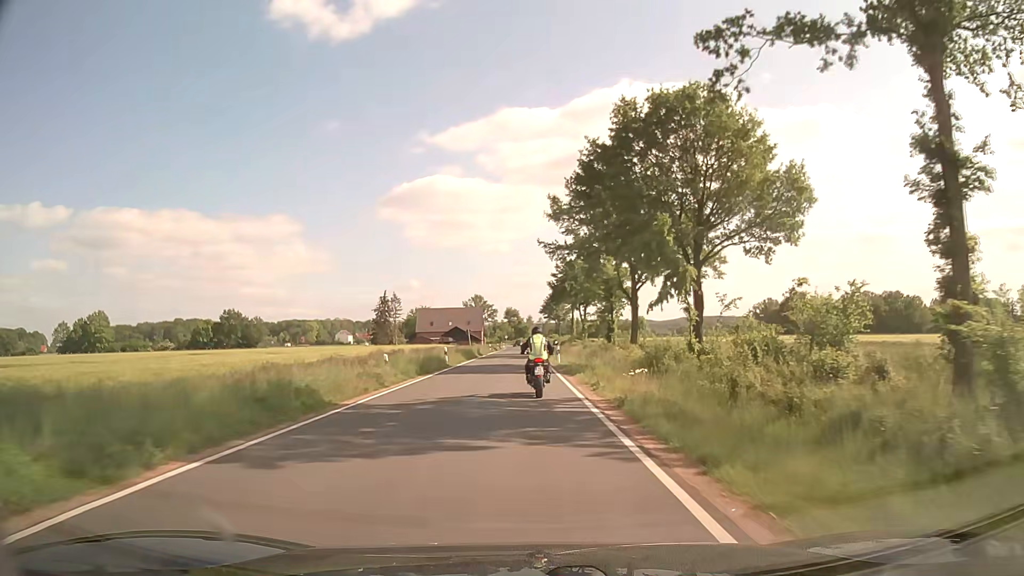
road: secondary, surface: asphalt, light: Day
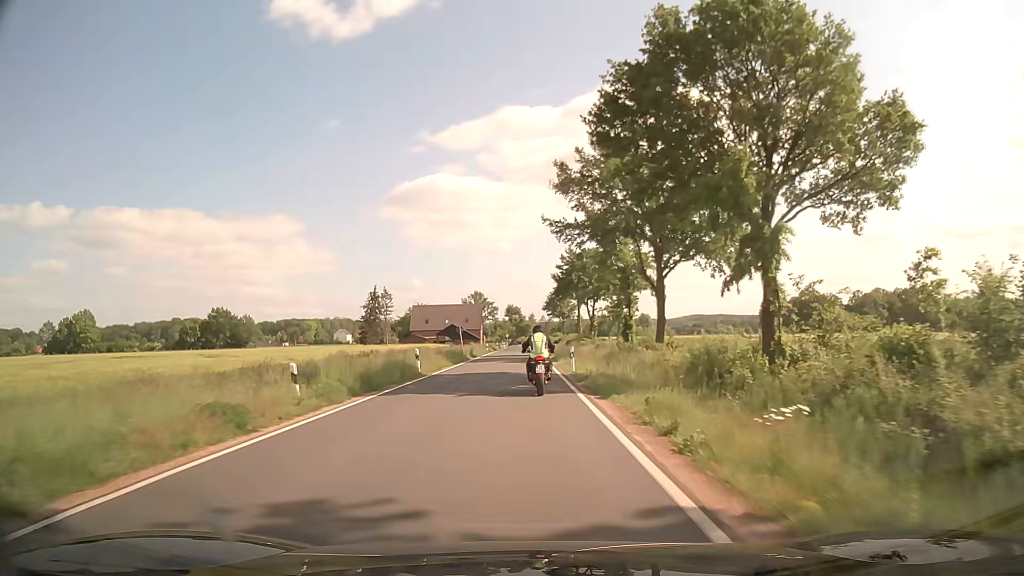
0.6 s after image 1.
(0.0, +10.5) m; 0°
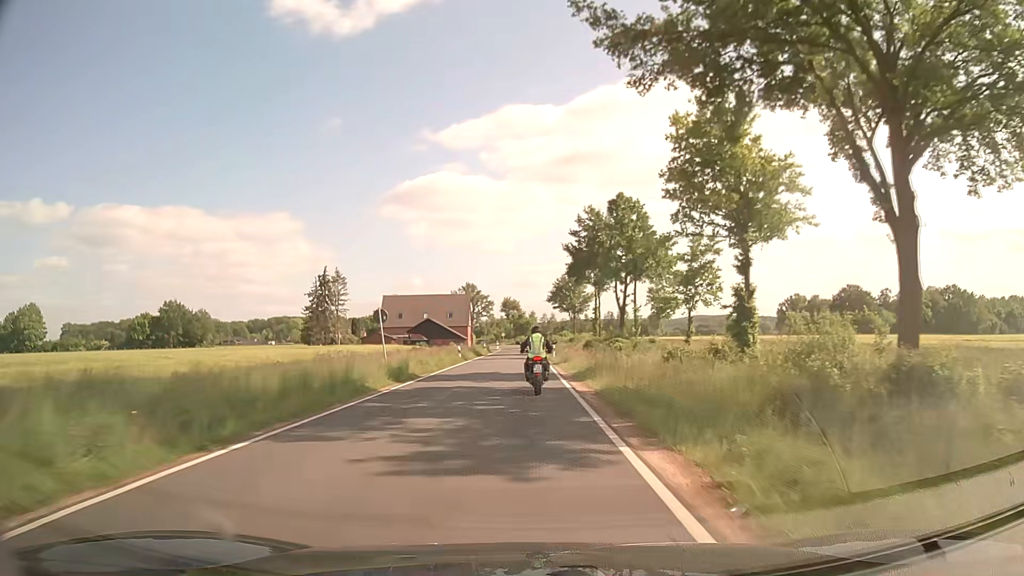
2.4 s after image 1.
(-0.1, +31.6) m; 0°
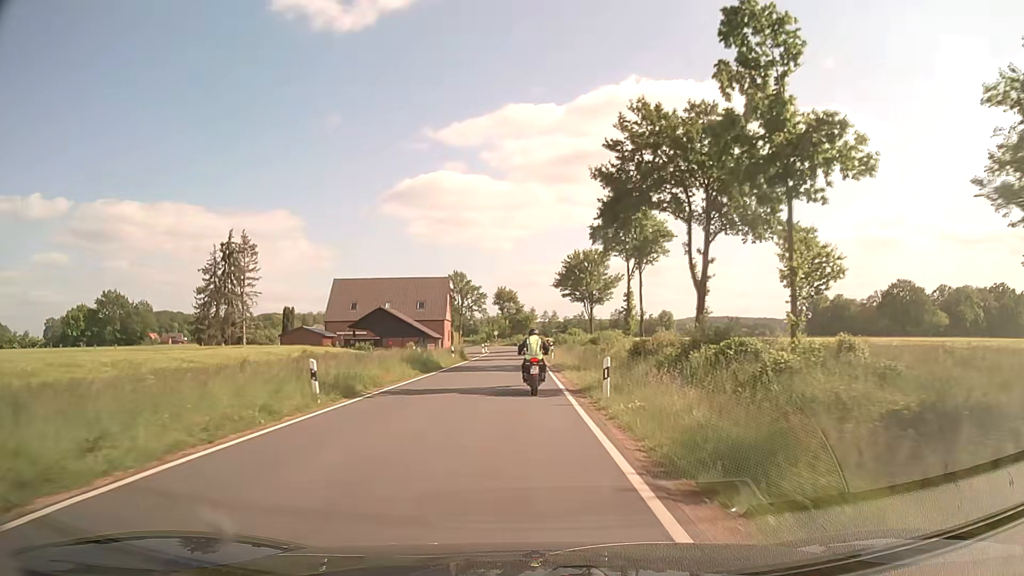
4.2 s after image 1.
(0.0, +31.2) m; 0°
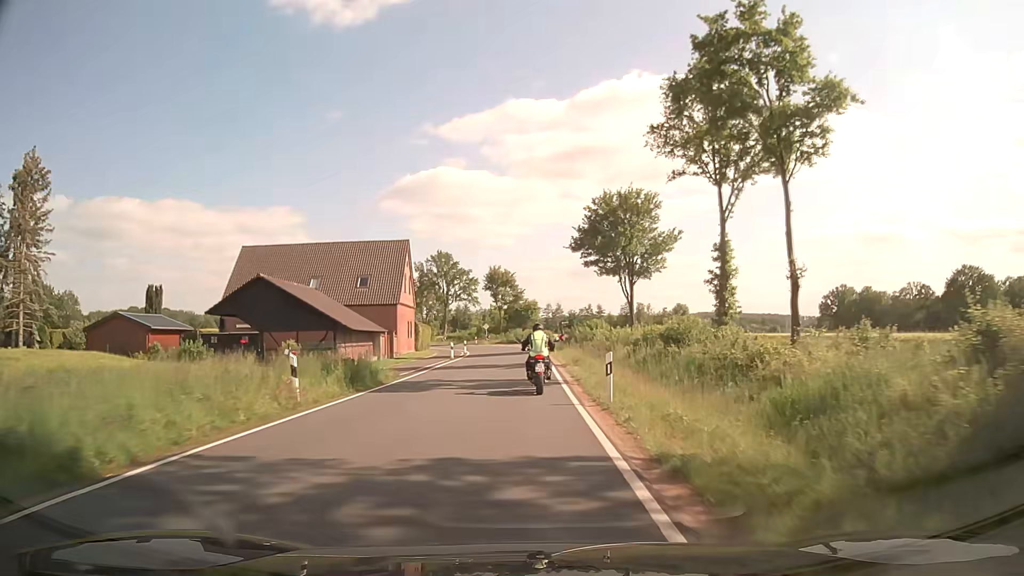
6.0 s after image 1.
(+0.1, +30.7) m; 0°
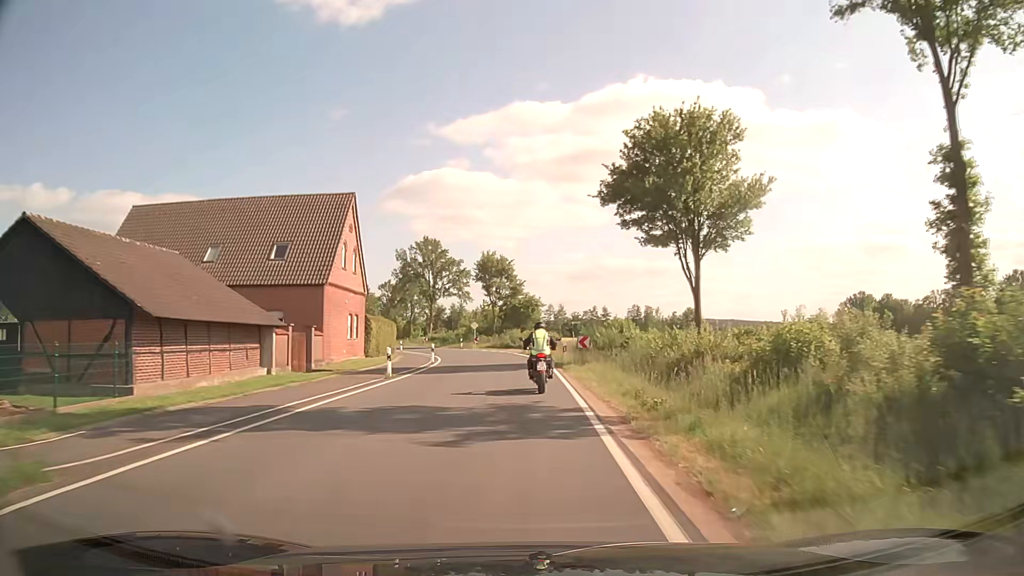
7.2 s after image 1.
(-0.1, +19.4) m; -1°
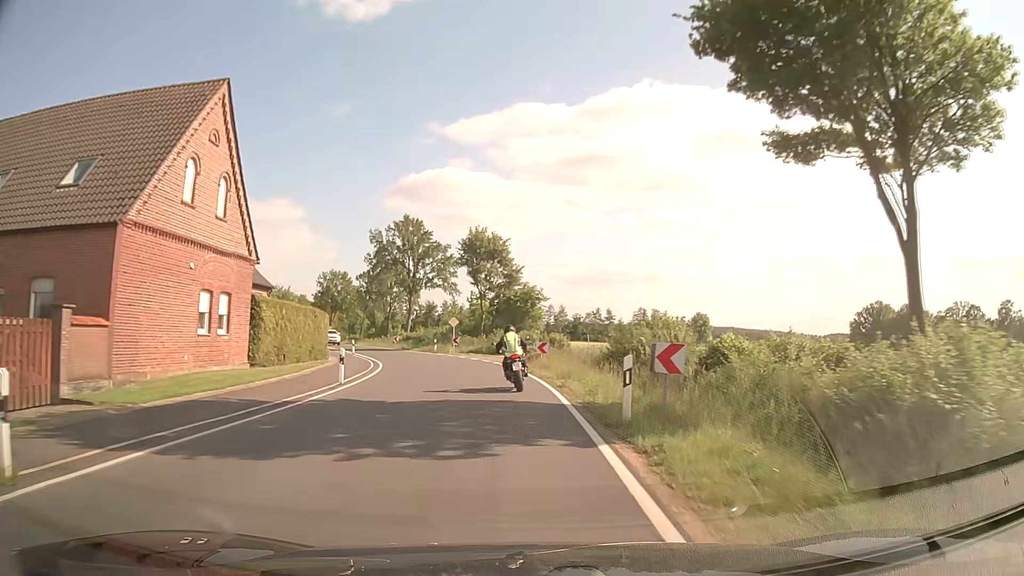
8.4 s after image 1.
(+0.1, +18.4) m; 0°
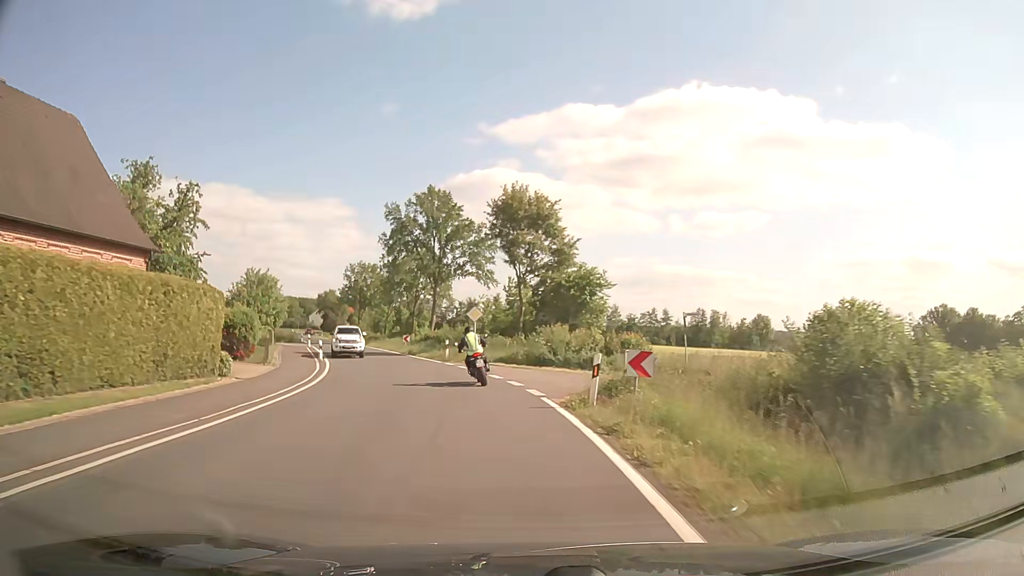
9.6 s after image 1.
(-0.3, +18.1) m; -3°
(0, +10) (-2, +20) (-4, +30) (-7, +39) (-11, +48) (-14, +58) (-18, +67) (-22, +76) (-26, +86) (-29, +95) m
